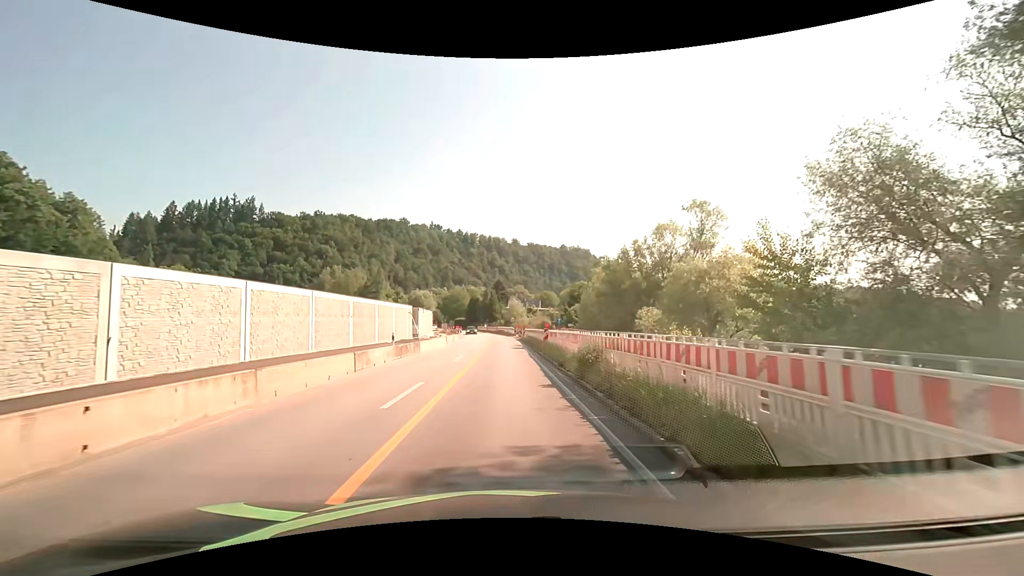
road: primary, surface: asphalt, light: Day
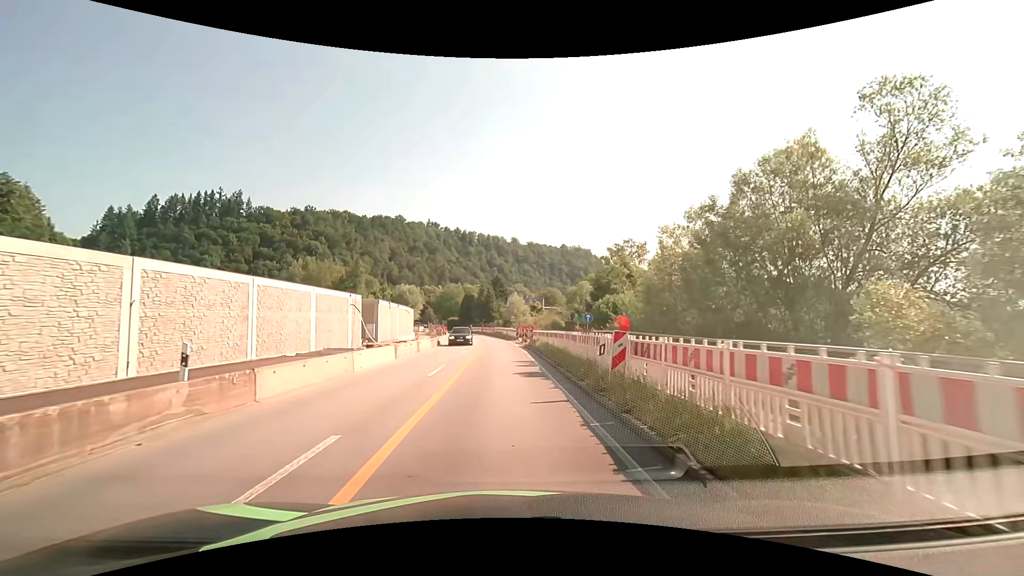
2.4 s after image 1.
(-0.1, +17.9) m; 0°
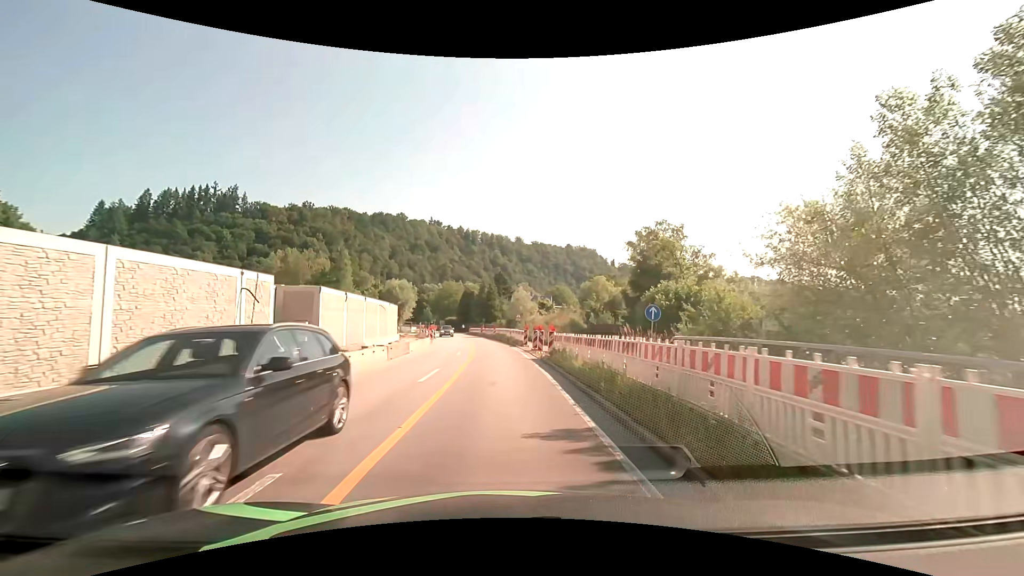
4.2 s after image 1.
(0.0, +13.3) m; 0°
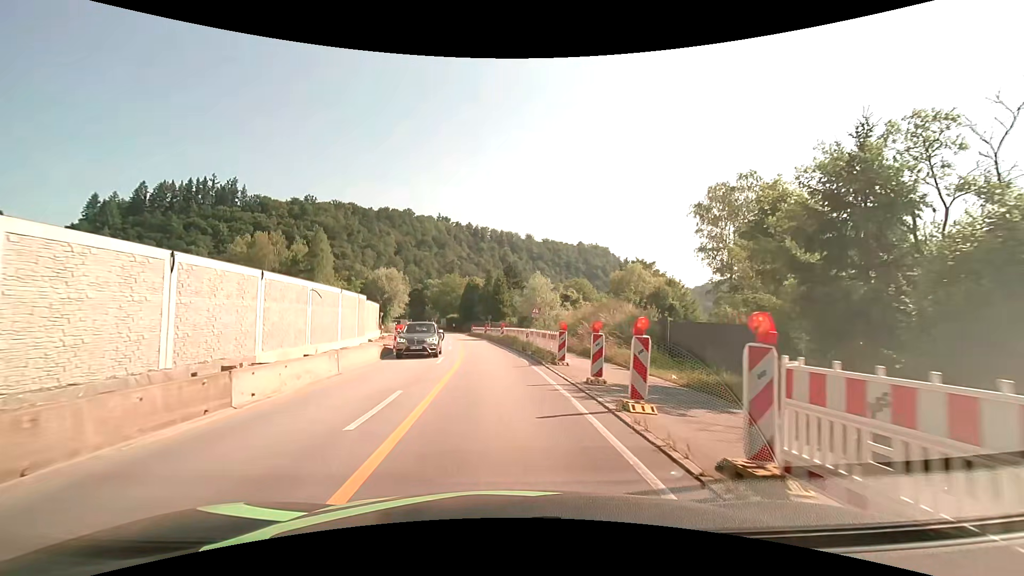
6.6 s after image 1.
(-0.2, +17.9) m; -1°
(0, +10) (0, +20) (-1, +30) (-2, +40) (-3, +50) (-5, +60) (-6, +70) (-8, +79) (-11, +89) (-13, +99) m
